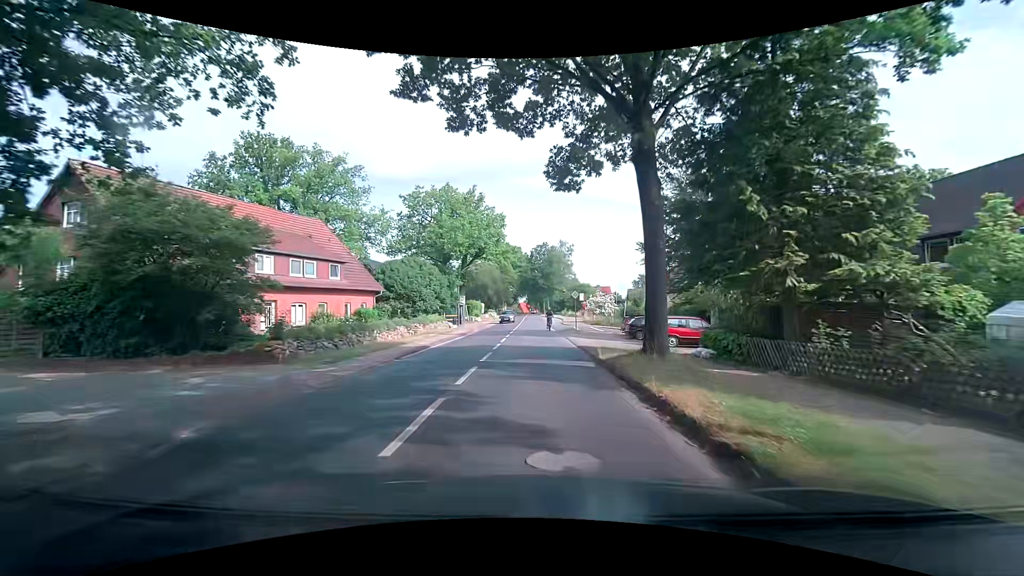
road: secondary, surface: asphalt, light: Day
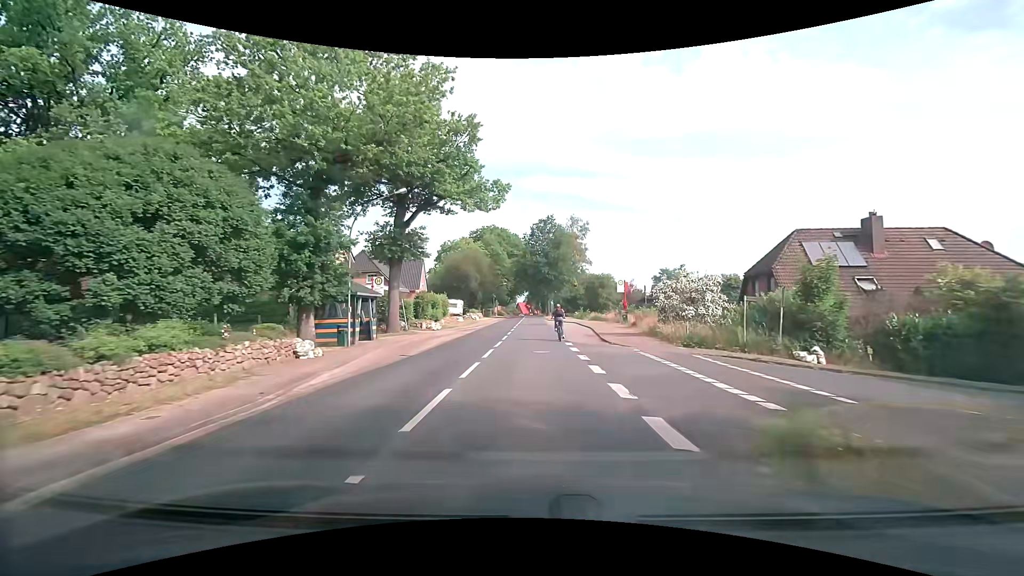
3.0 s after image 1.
(-0.2, +30.7) m; -1°
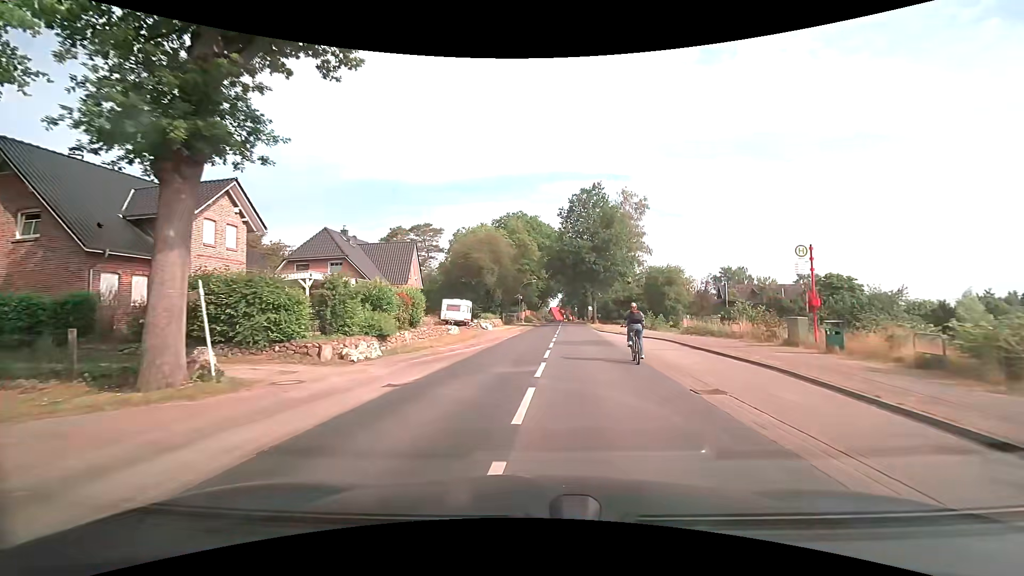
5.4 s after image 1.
(-0.4, +22.1) m; -3°
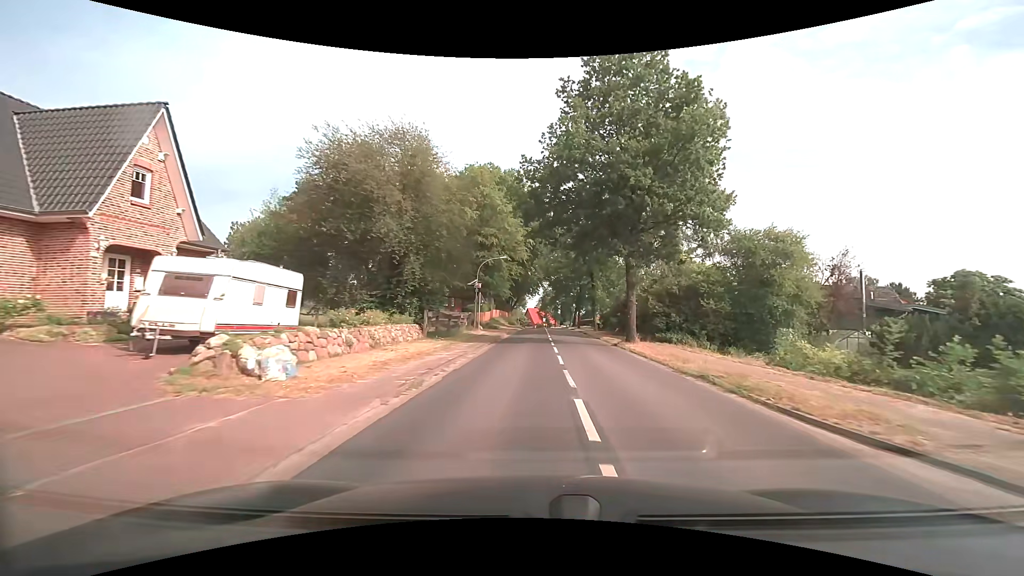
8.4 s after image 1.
(+0.8, +32.0) m; +3°
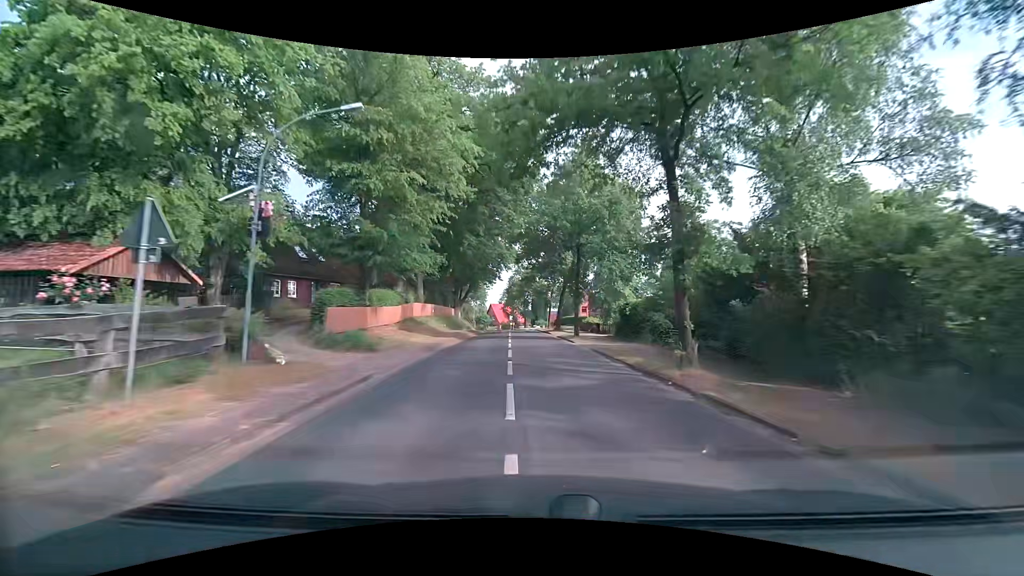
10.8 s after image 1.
(+1.0, +30.6) m; +4°
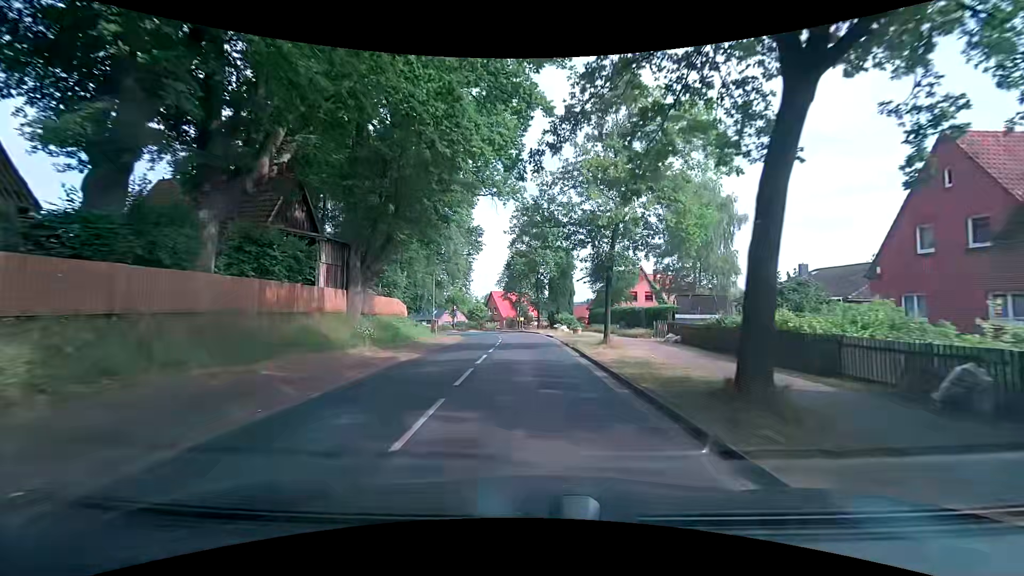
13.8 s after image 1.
(-0.3, +37.9) m; -2°
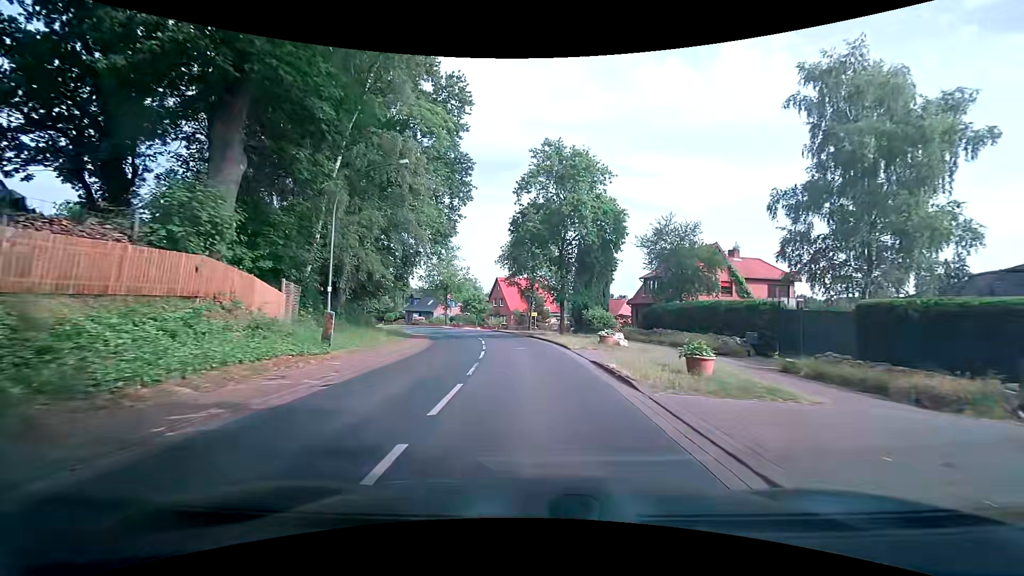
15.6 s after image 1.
(-0.1, +21.0) m; -2°
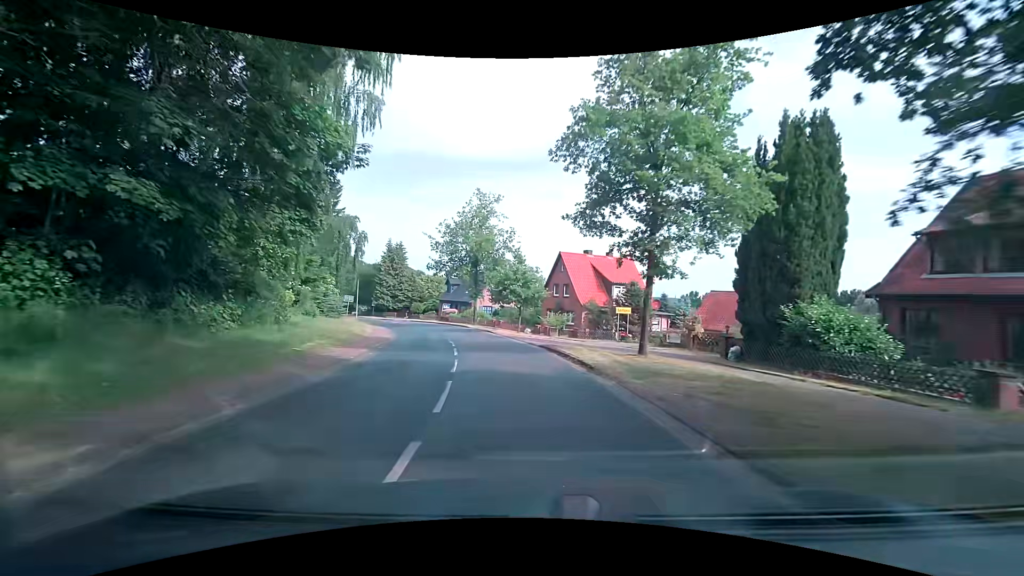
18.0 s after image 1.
(-1.1, +27.3) m; -7°
(0, +10) (-1, +20) (-3, +30) (-6, +39) (-10, +49) (-14, +58) (-18, +67) (-23, +75) (-28, +84) (-33, +93) m
